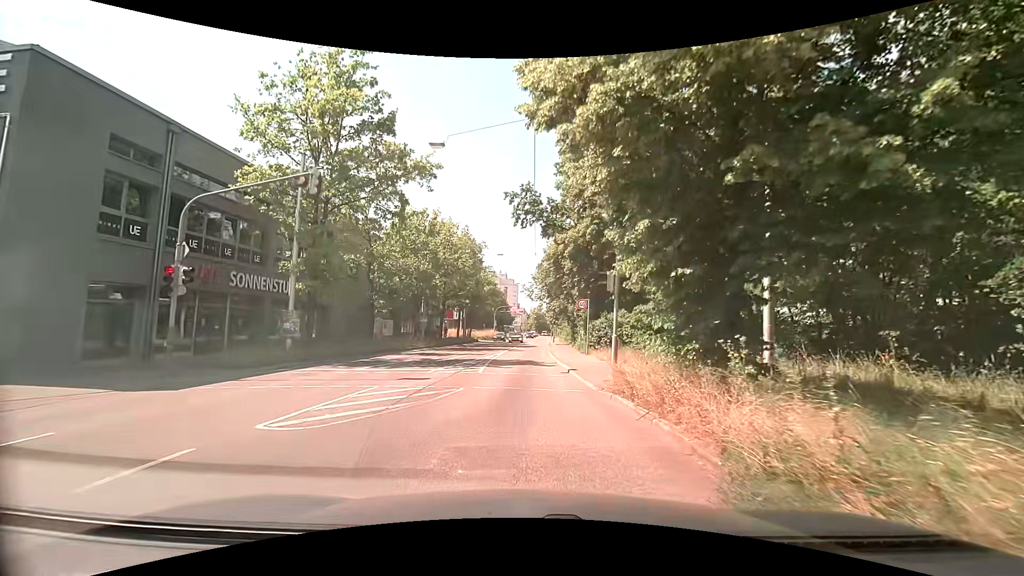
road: secondary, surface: asphalt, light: Day
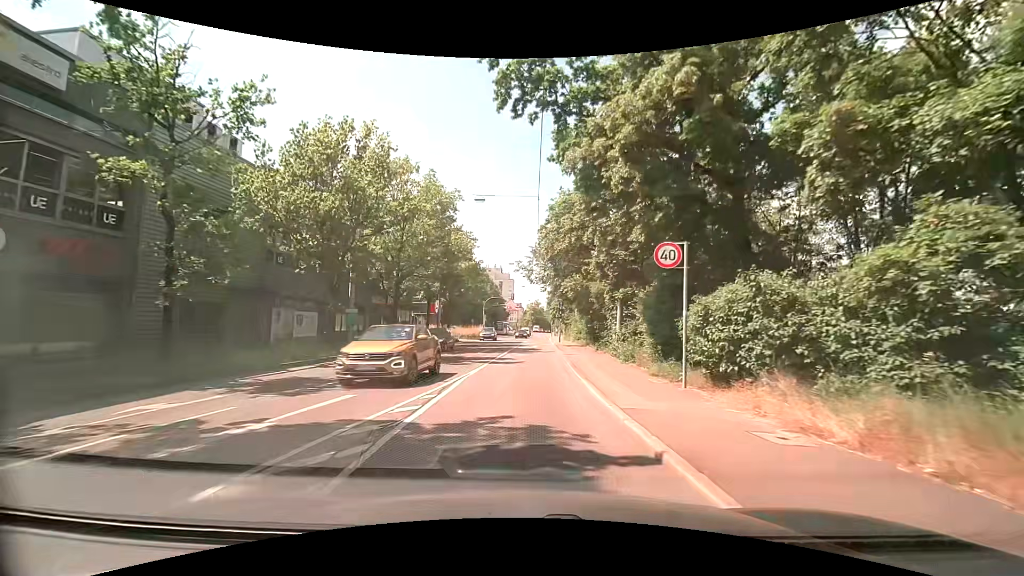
(+0.3, +18.0) m; +2°
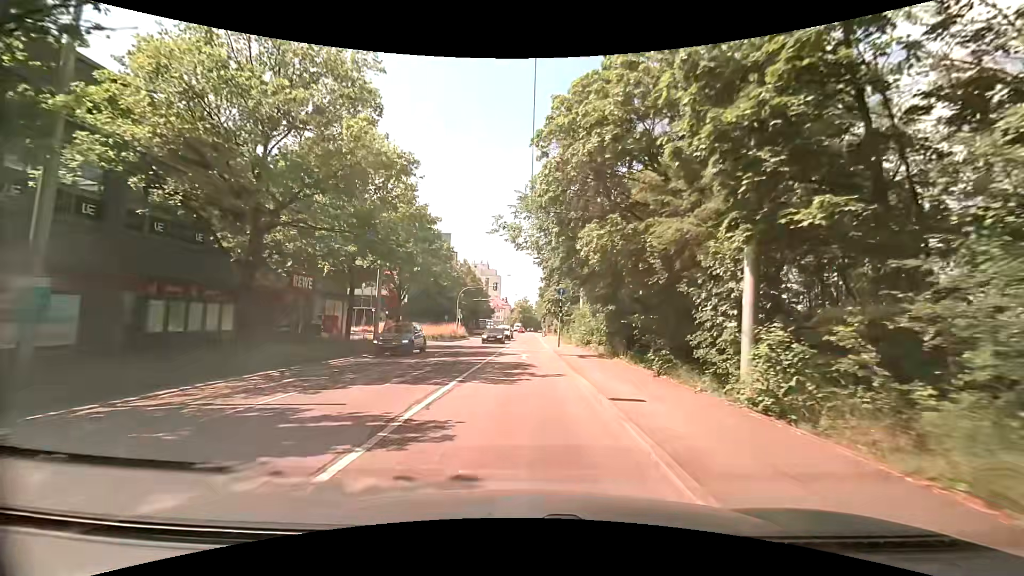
(-0.1, +16.6) m; 0°
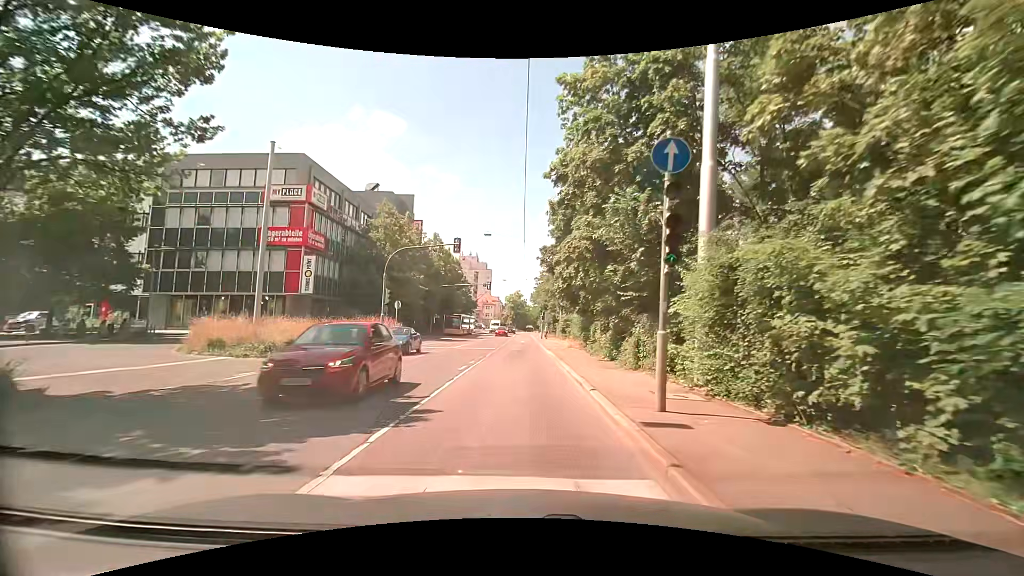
(+0.3, +28.6) m; +1°
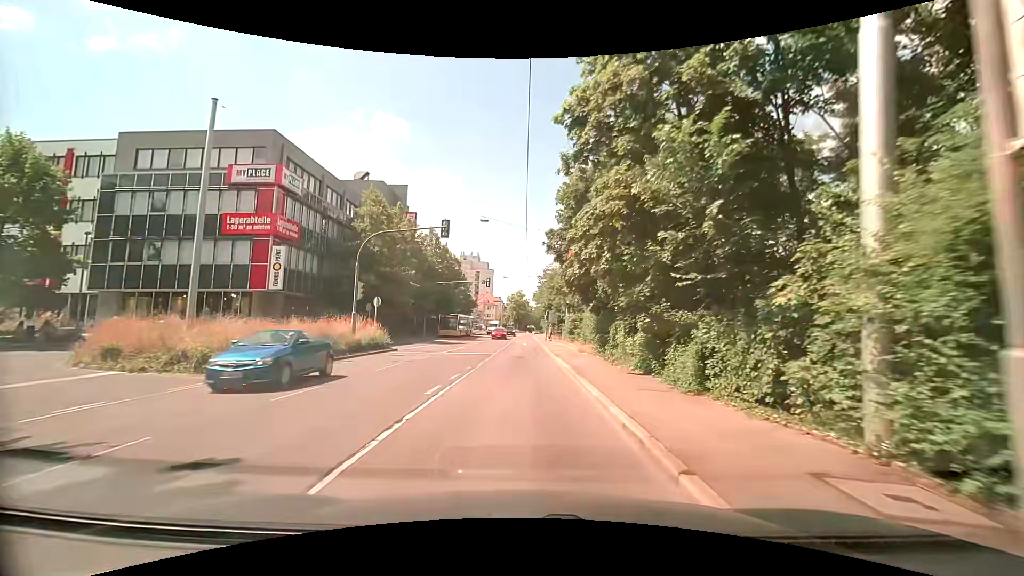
(0.0, +5.5) m; 0°
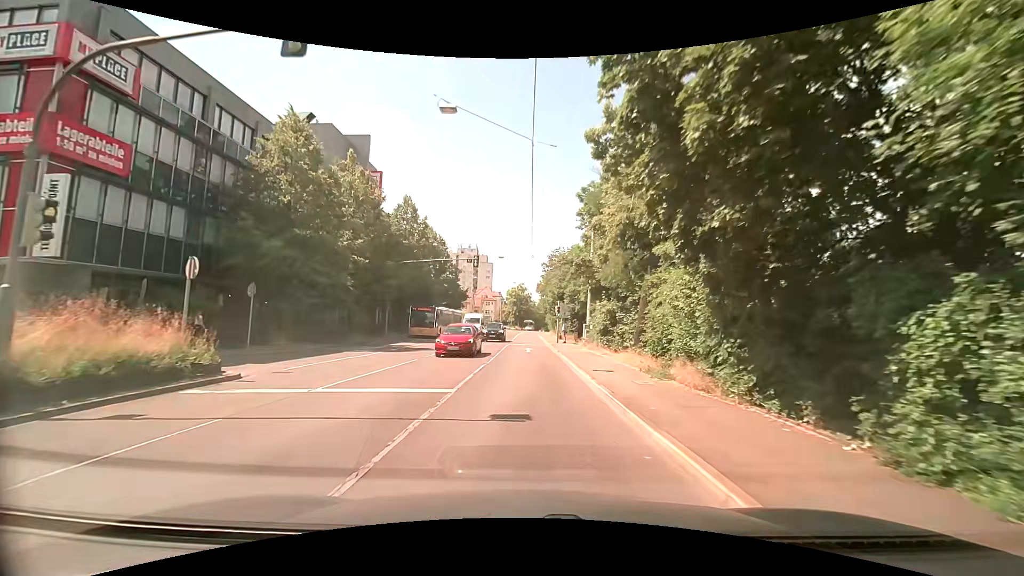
(-0.1, +17.2) m; -1°
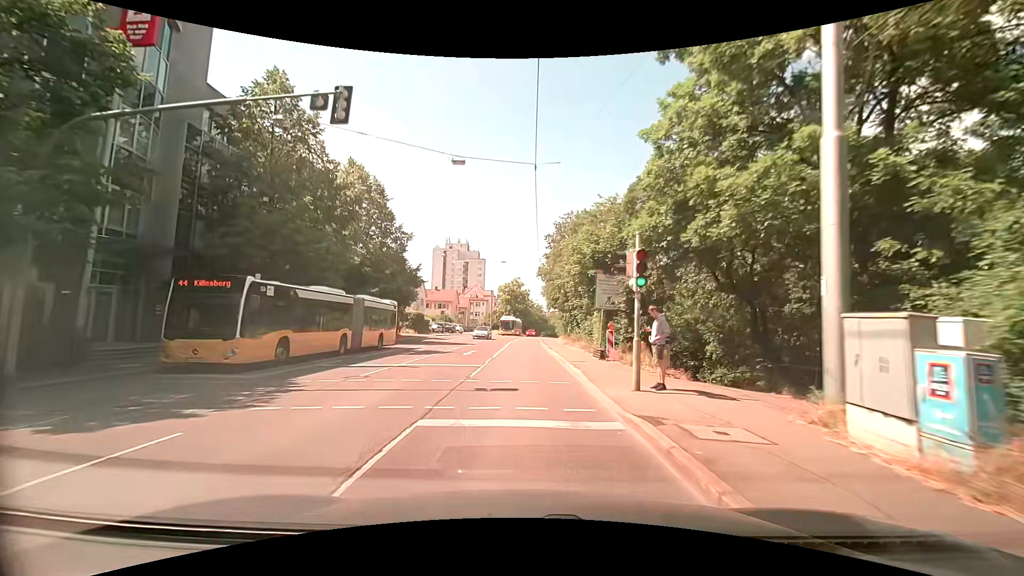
(+0.6, +30.5) m; +2°
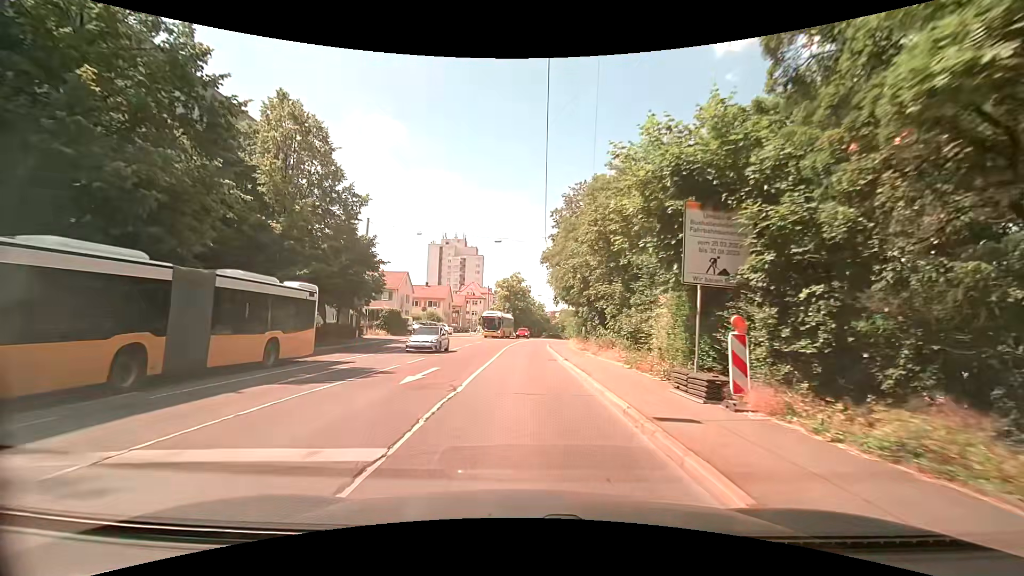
(-0.2, +12.7) m; -1°
(0, +10) (0, +20) (0, +30) (0, +40) (+1, +50) (+2, +60) (+5, +70) (+7, +79) (+8, +89) (+9, +99) m
